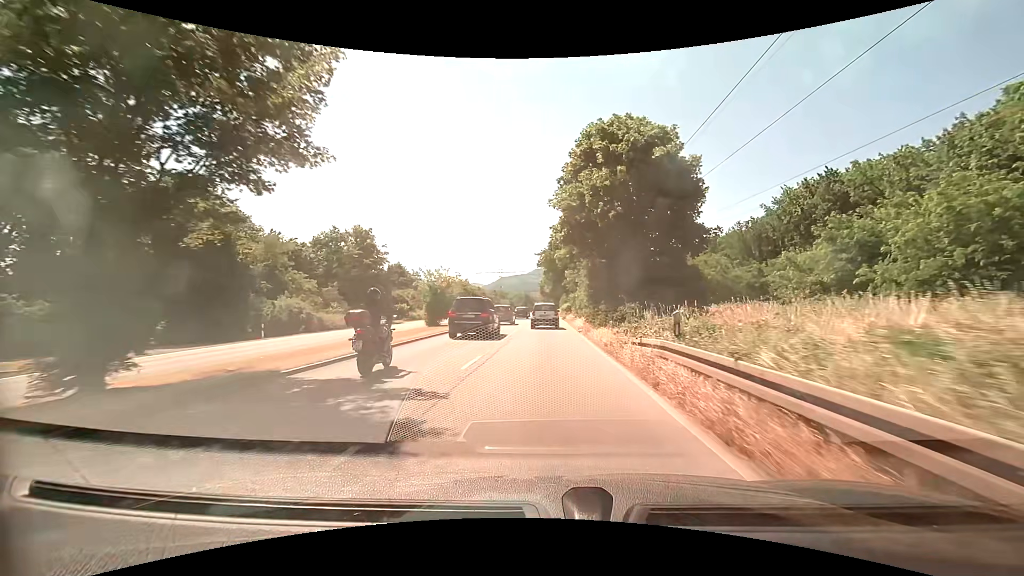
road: primary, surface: asphalt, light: Day
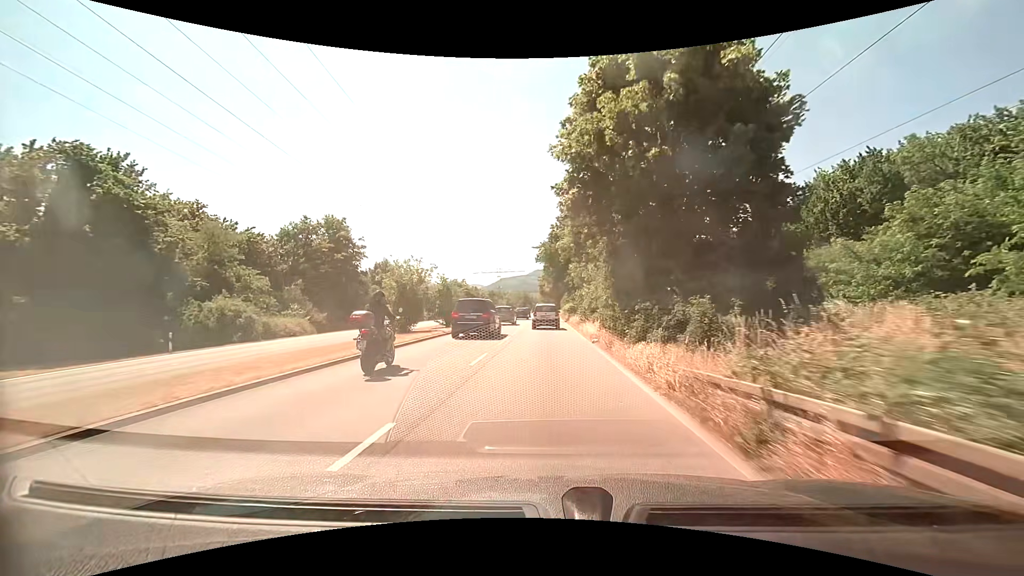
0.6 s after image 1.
(0.0, +8.1) m; 0°
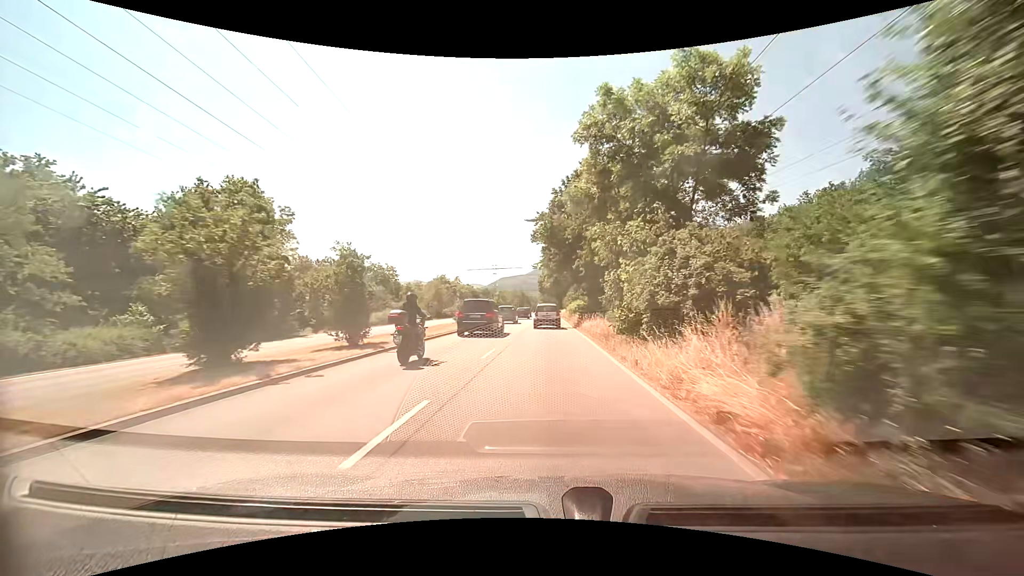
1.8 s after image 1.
(0.0, +16.7) m; 0°
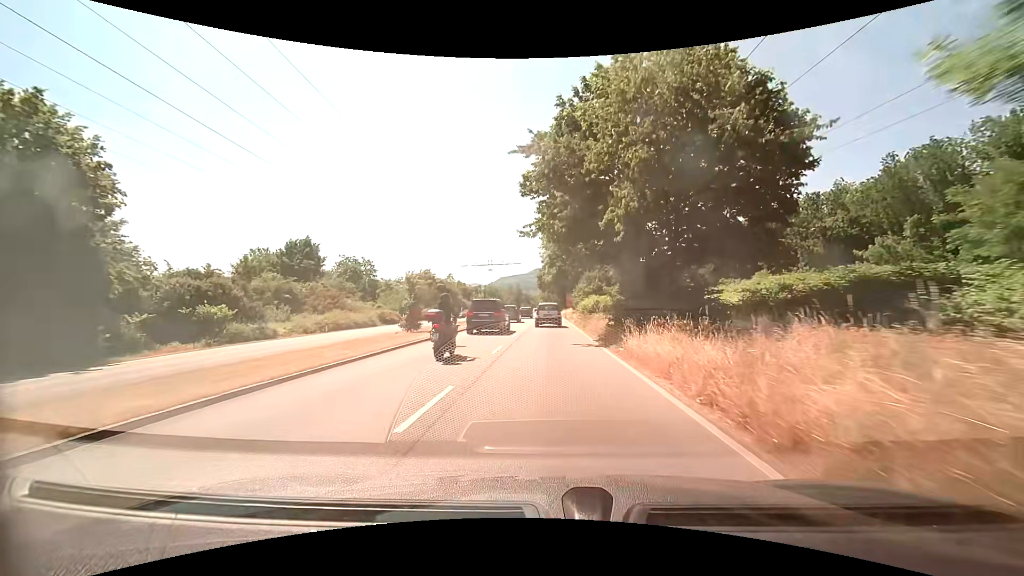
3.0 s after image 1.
(-0.1, +17.0) m; 0°
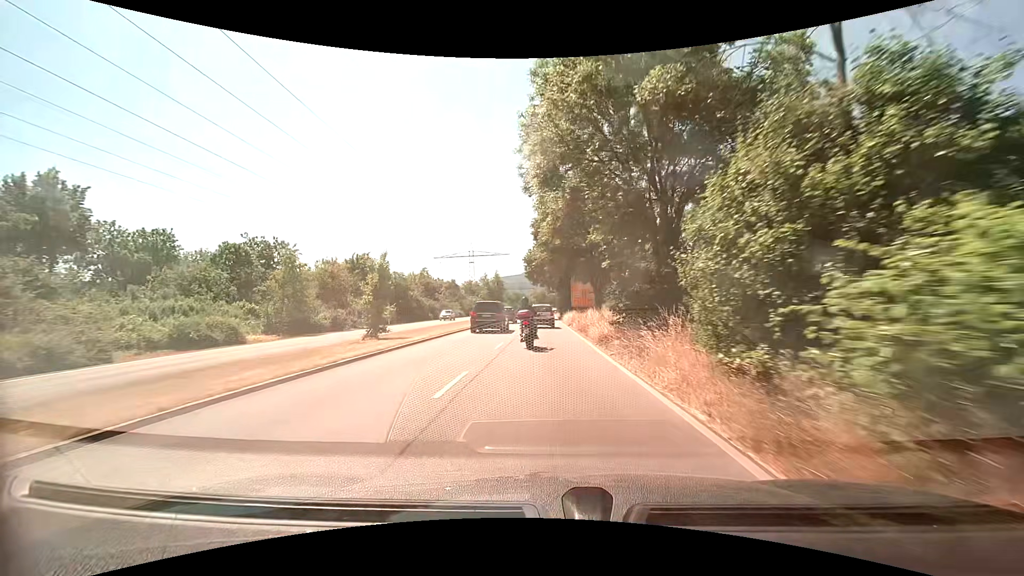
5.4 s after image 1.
(+0.1, +34.4) m; 0°
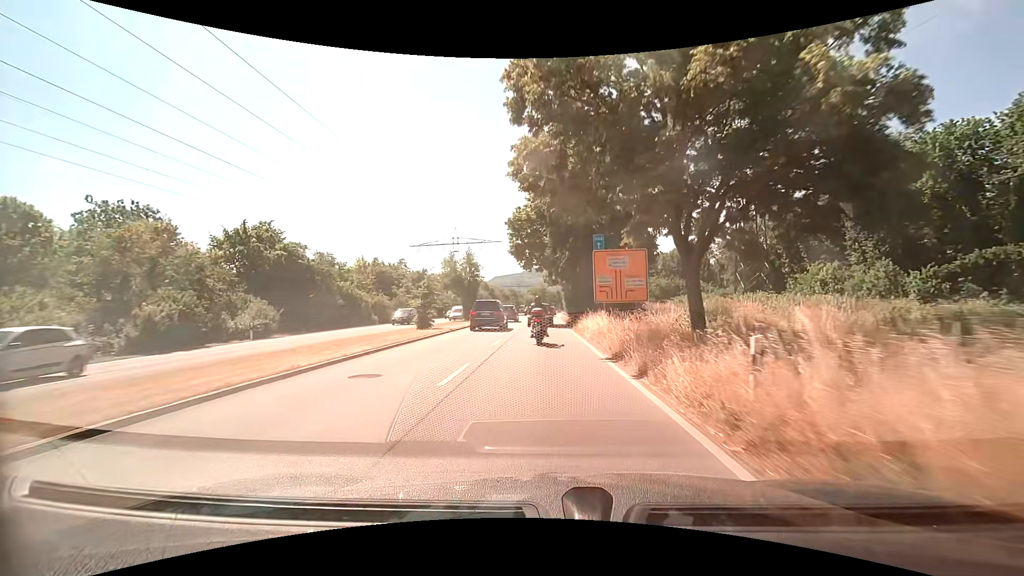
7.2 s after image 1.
(0.0, +26.3) m; 0°
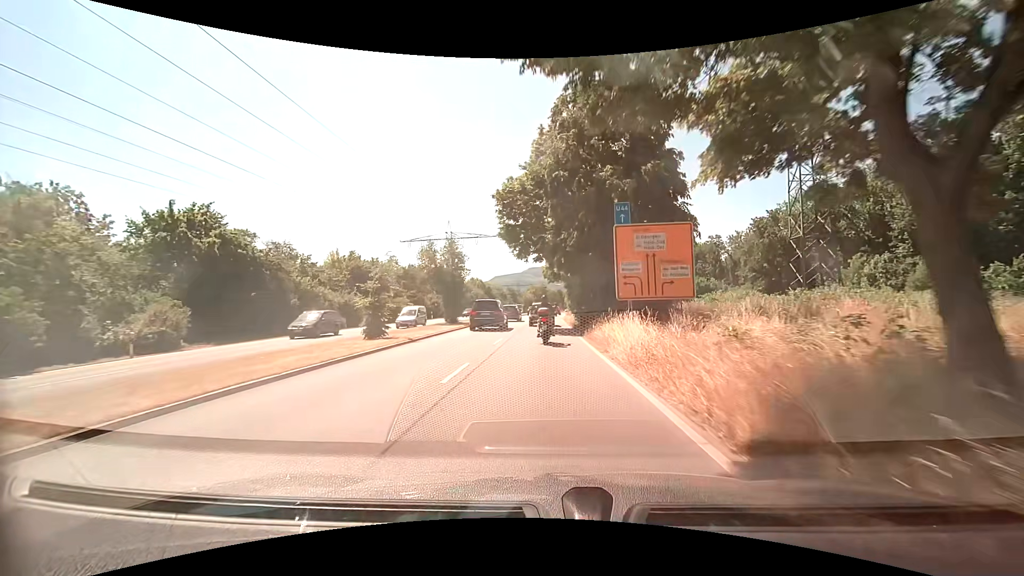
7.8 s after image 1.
(0.0, +8.8) m; 0°
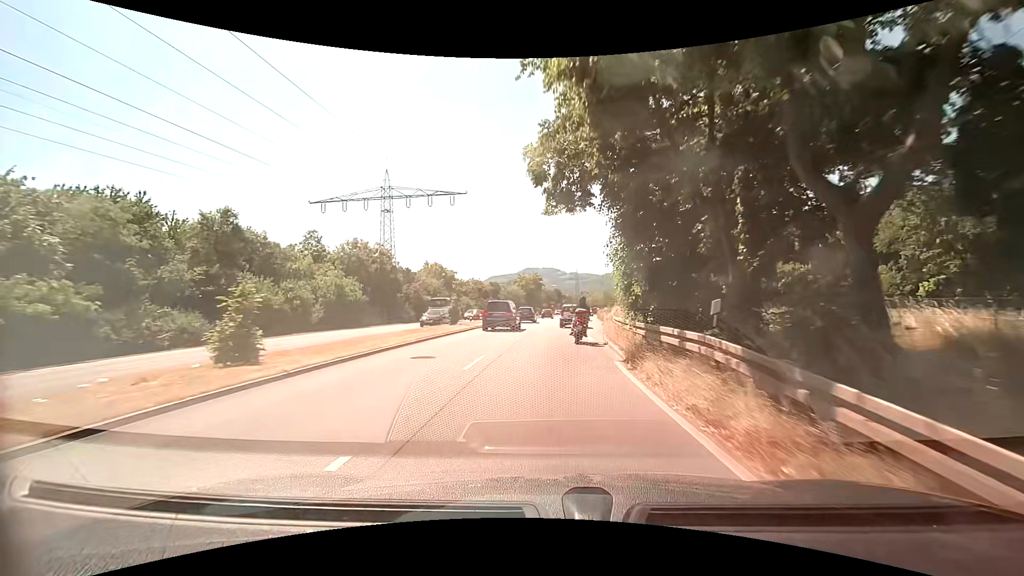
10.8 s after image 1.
(+0.1, +44.0) m; 0°
(0, +10) (0, +20) (+1, +30) (+2, +40) (+2, +50) (+3, +60) (+4, +70) (+4, +80) (+5, +90) (+6, +100) m
